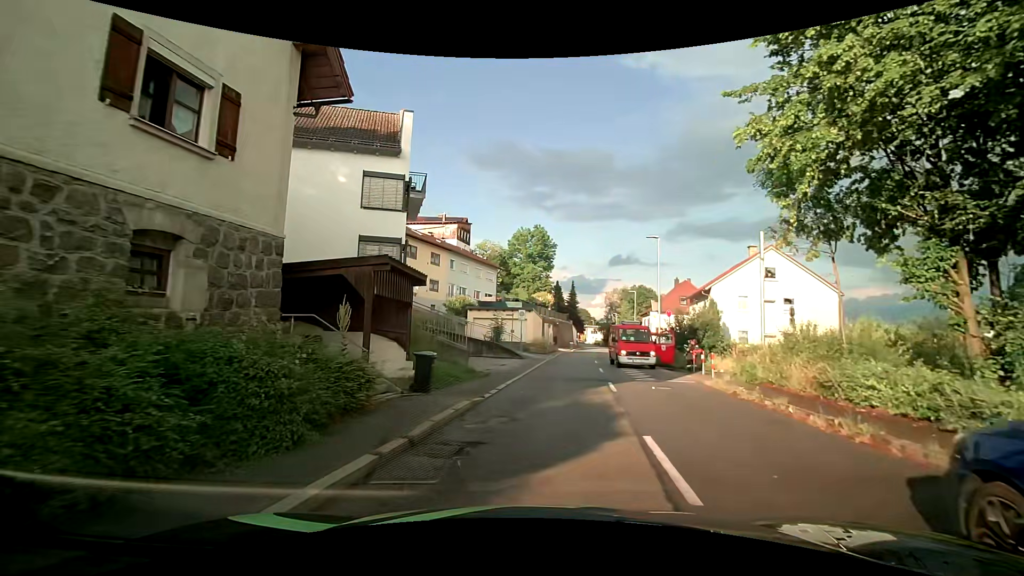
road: tertiary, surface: asphalt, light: Day
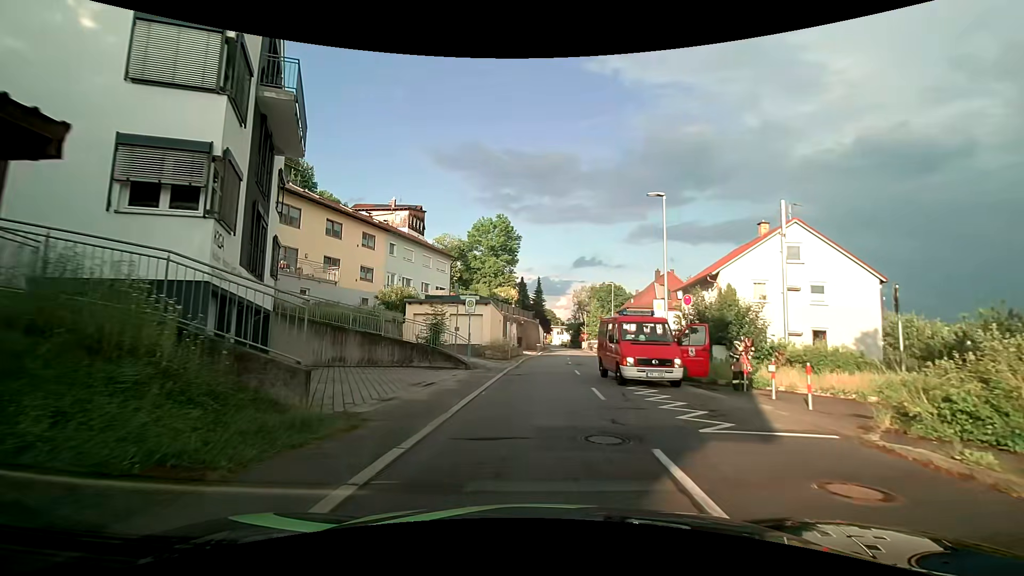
(+0.5, +10.2) m; +2°
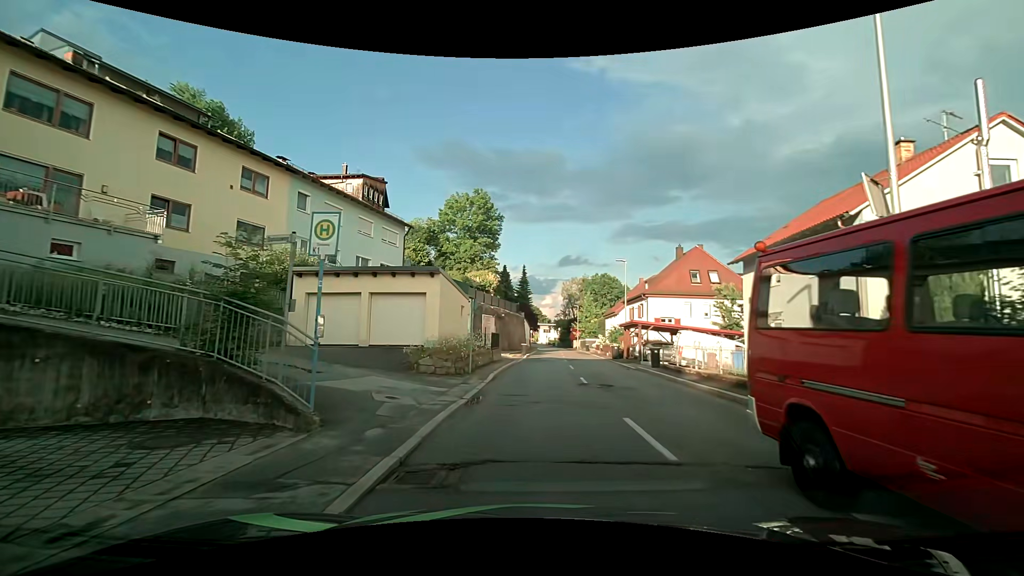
(+0.7, +15.1) m; +4°
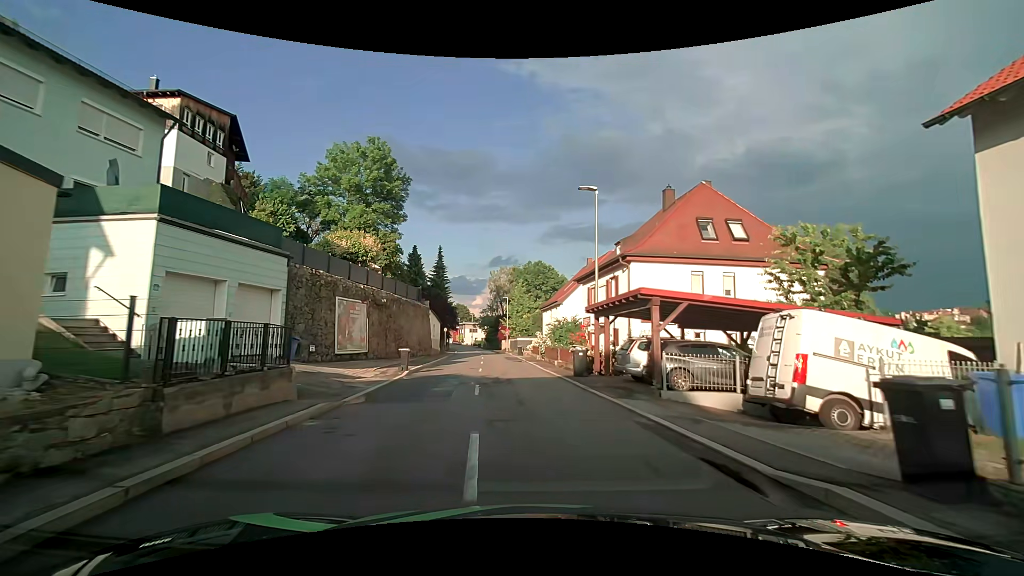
(+1.7, +19.5) m; +8°
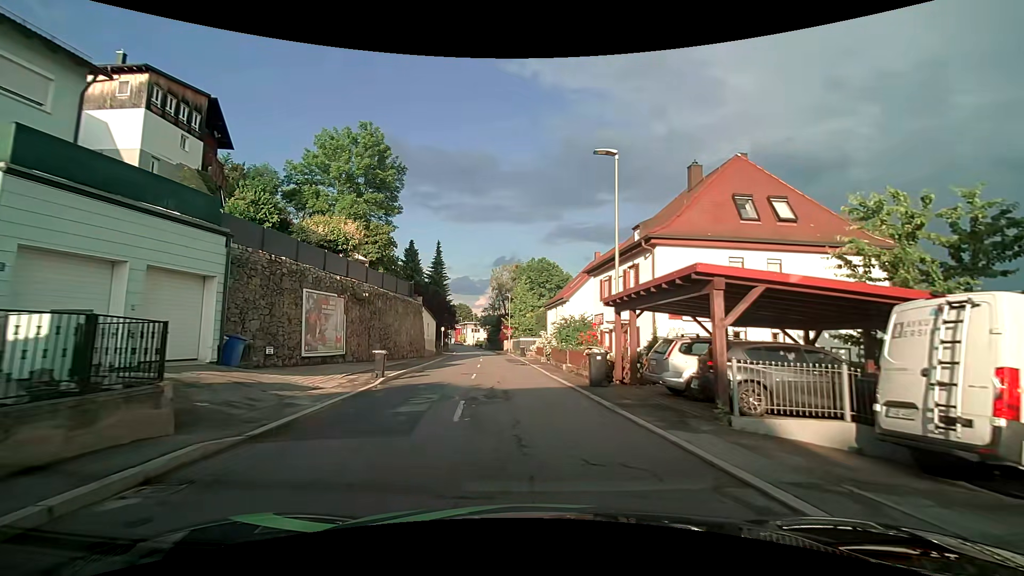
(0.0, +4.1) m; -1°
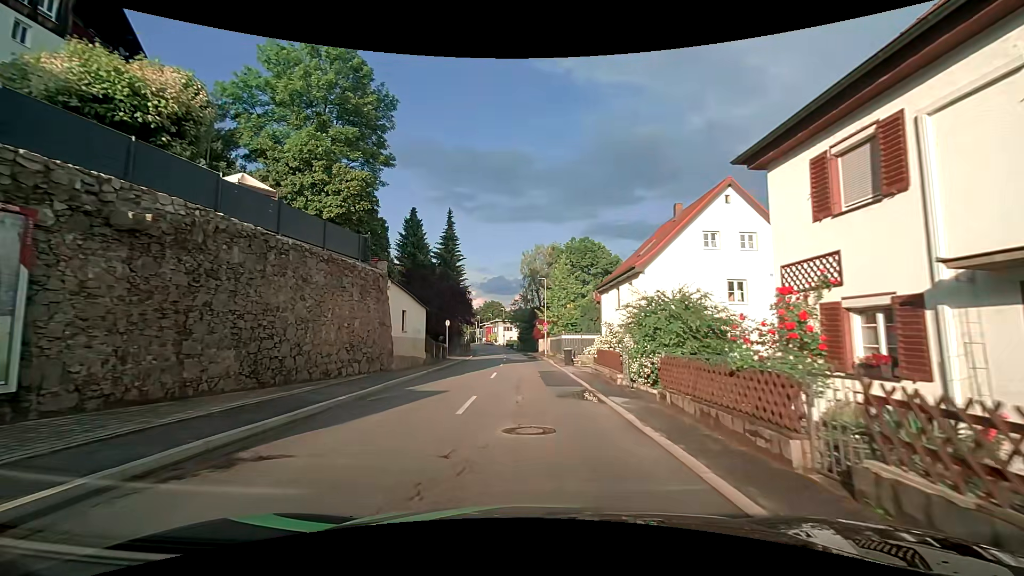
(-0.6, +17.9) m; -4°
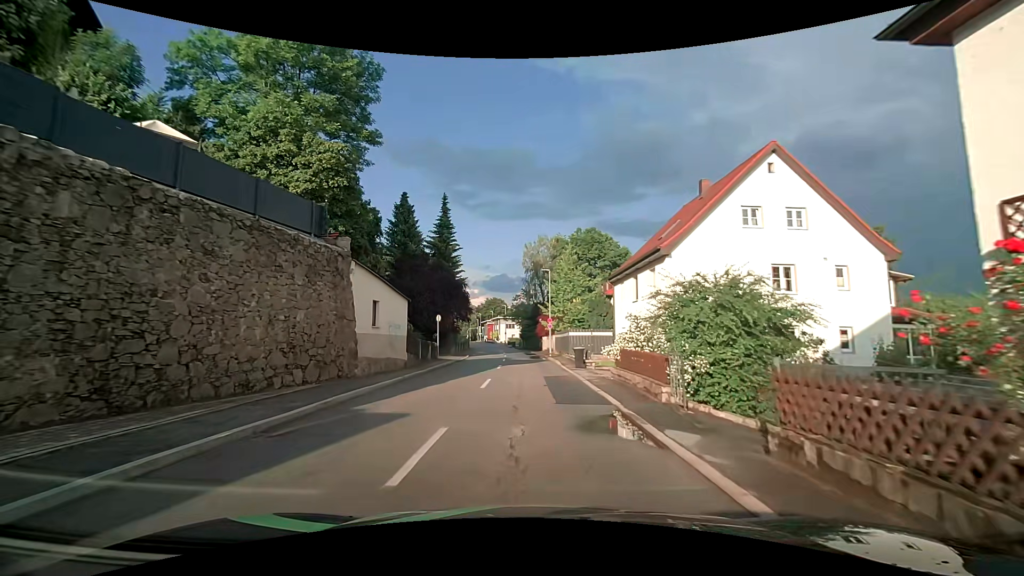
(0.0, +4.7) m; 0°
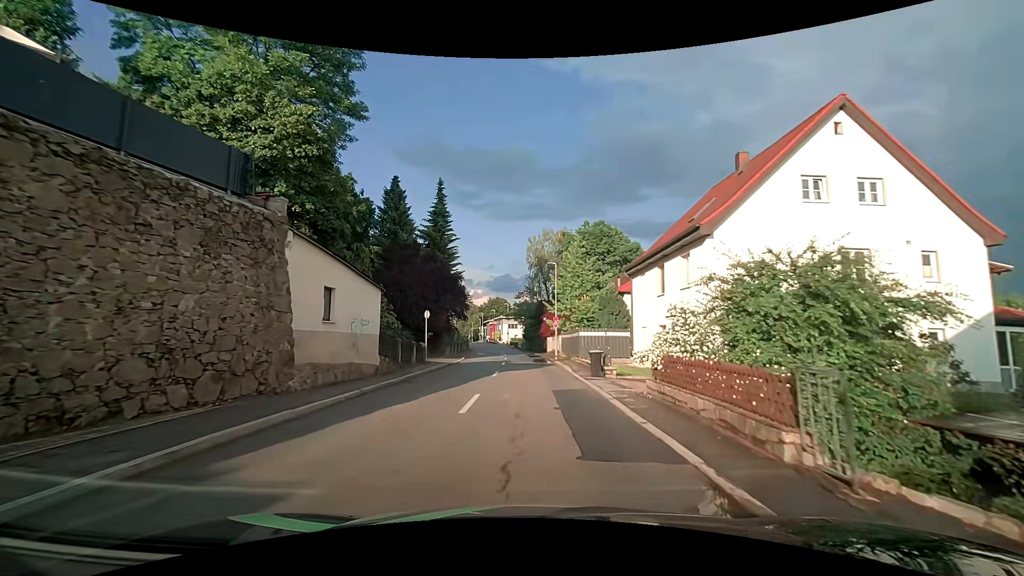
(0.0, +4.7) m; +1°
(0, +10) (-1, +20) (-1, +30) (-2, +40) (-3, +50) (-4, +60) (-6, +70) (-7, +80) (-9, +89) (-12, +99) m
